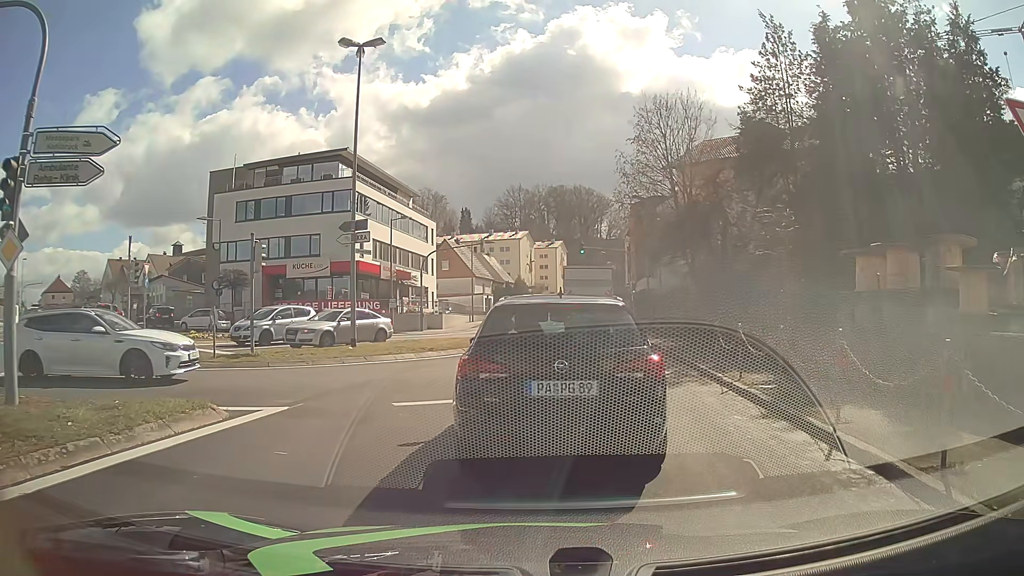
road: tertiary_link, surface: asphalt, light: Day
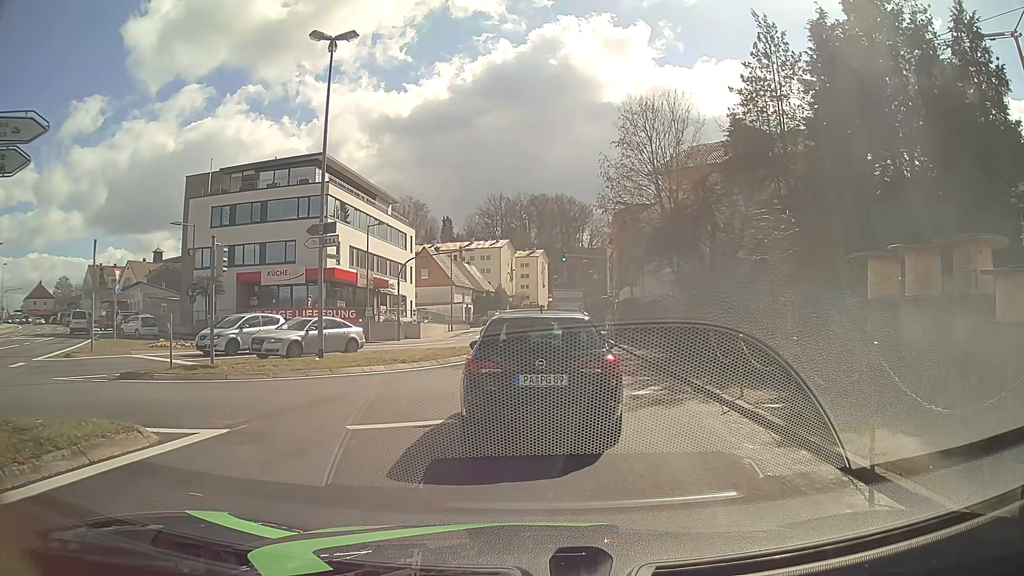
(0.0, +1.5) m; 0°
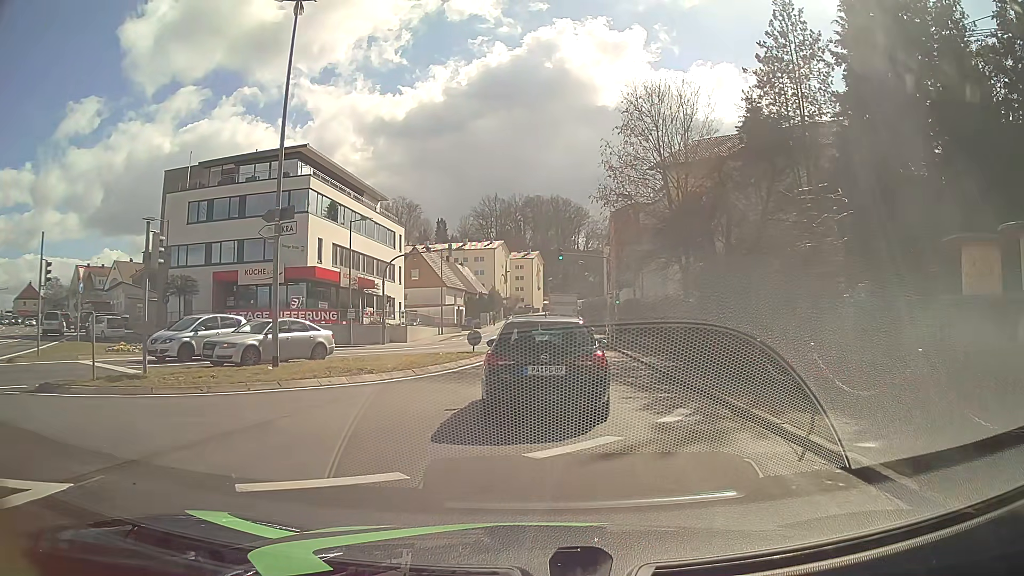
(+0.2, +3.5) m; +2°
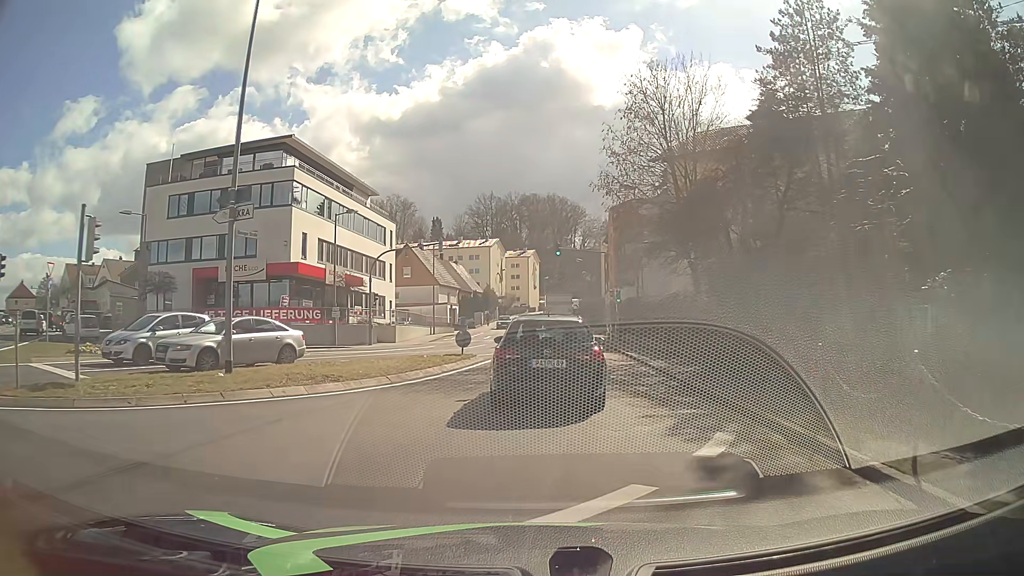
(+0.1, +2.6) m; +1°
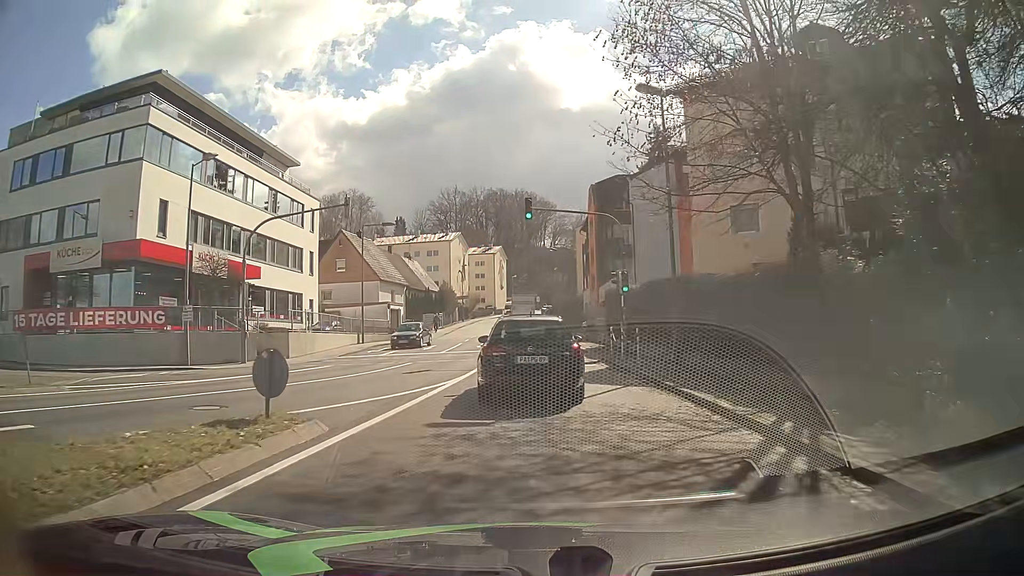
(+0.6, +15.4) m; +4°
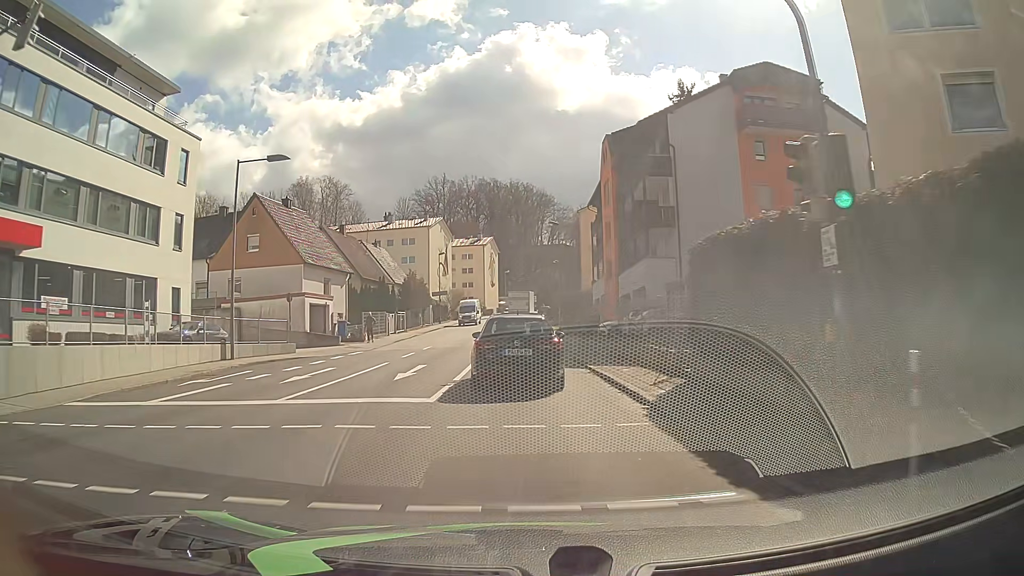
(+0.2, +19.3) m; +1°
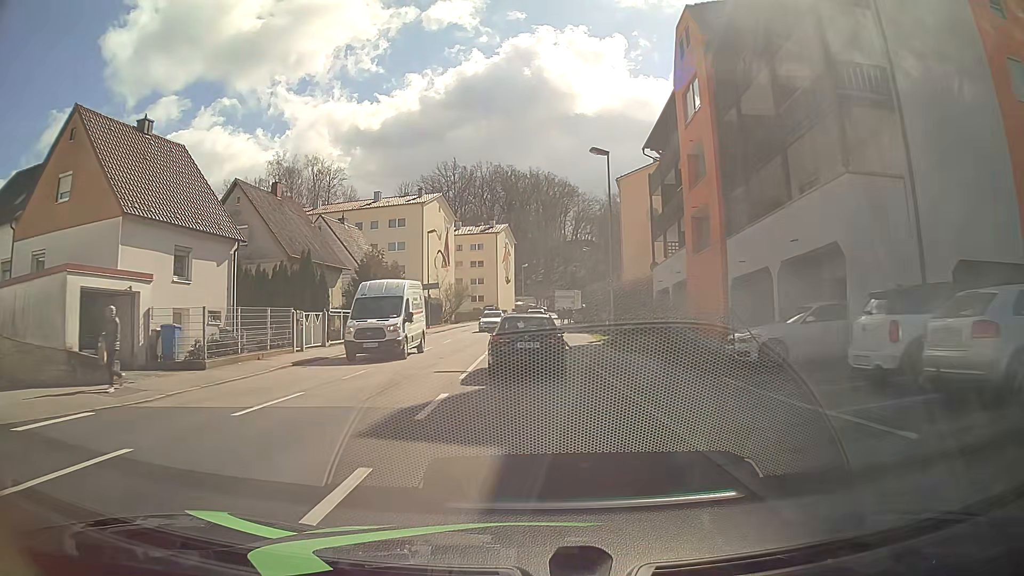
(-0.6, +22.1) m; -2°
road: tertiary
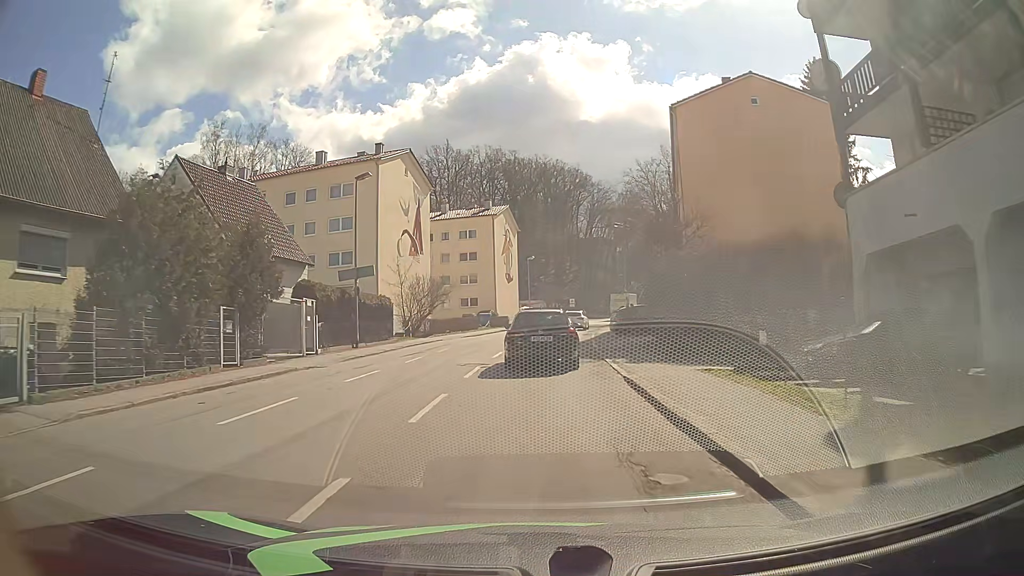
(-0.5, +25.1) m; -1°
(0, +10) (0, +20) (0, +30) (+1, +40) (+2, +50) (+4, +60) (+5, +70) (+8, +79) (+10, +89) (+13, +99) m
